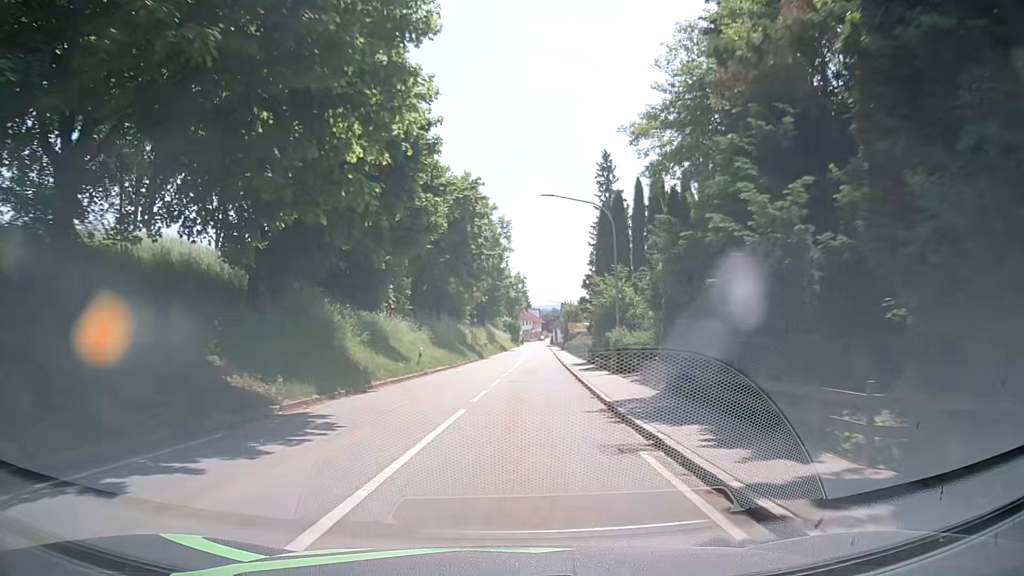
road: tertiary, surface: asphalt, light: Day
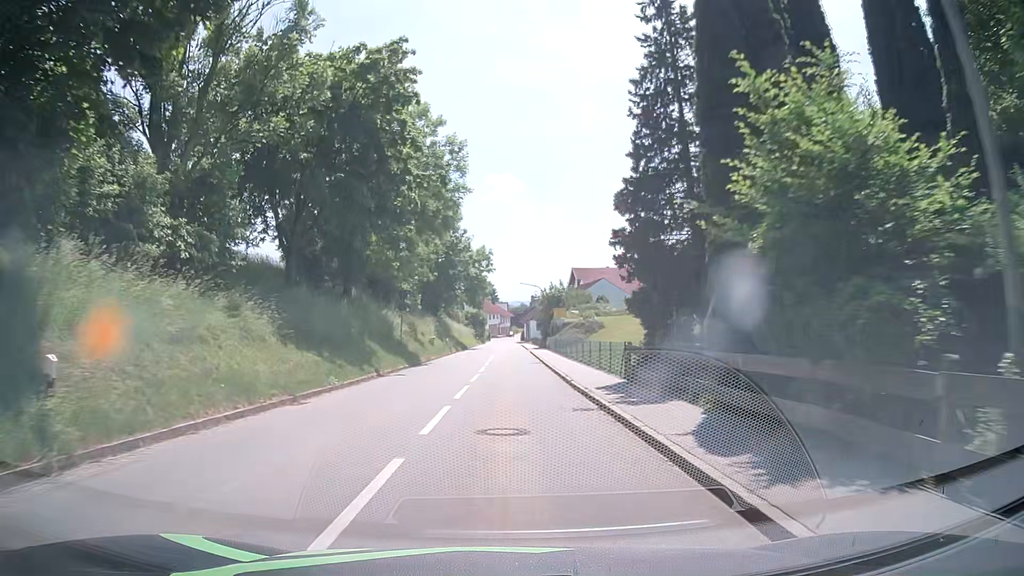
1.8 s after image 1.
(+0.5, +24.3) m; +2°
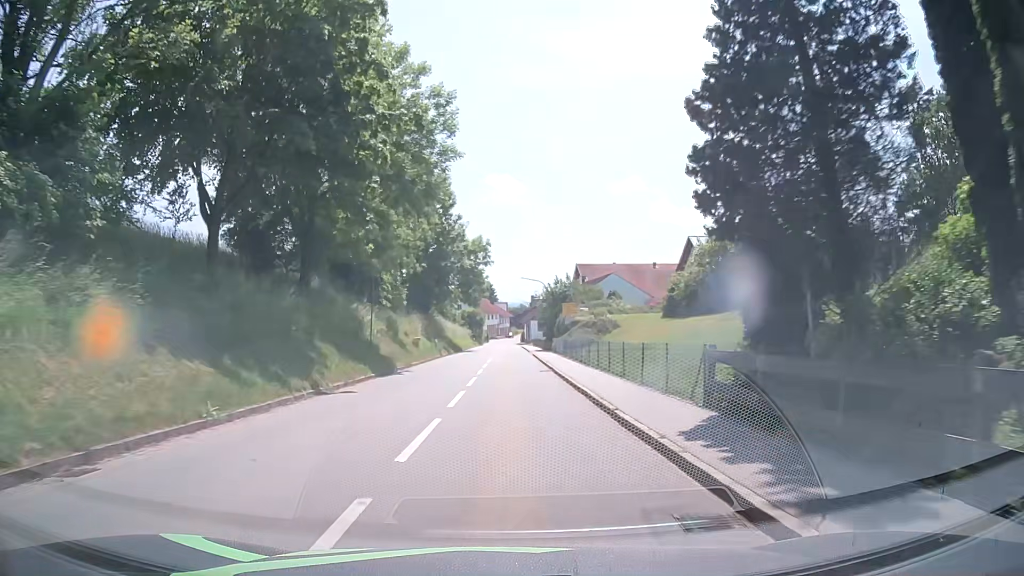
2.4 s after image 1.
(0.0, +8.1) m; 0°
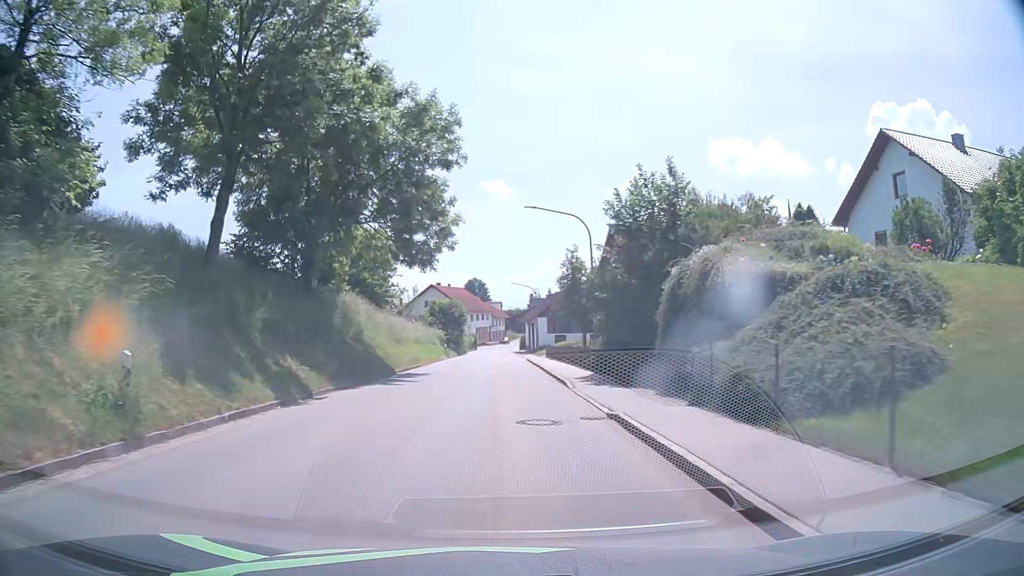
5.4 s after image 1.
(-0.1, +39.8) m; 0°
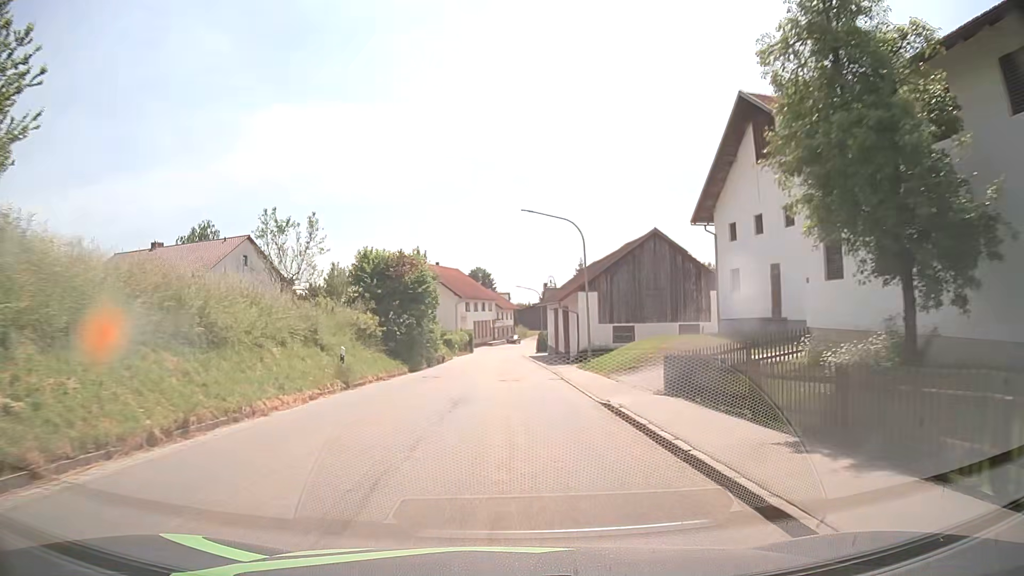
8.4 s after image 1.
(-0.5, +38.7) m; -1°
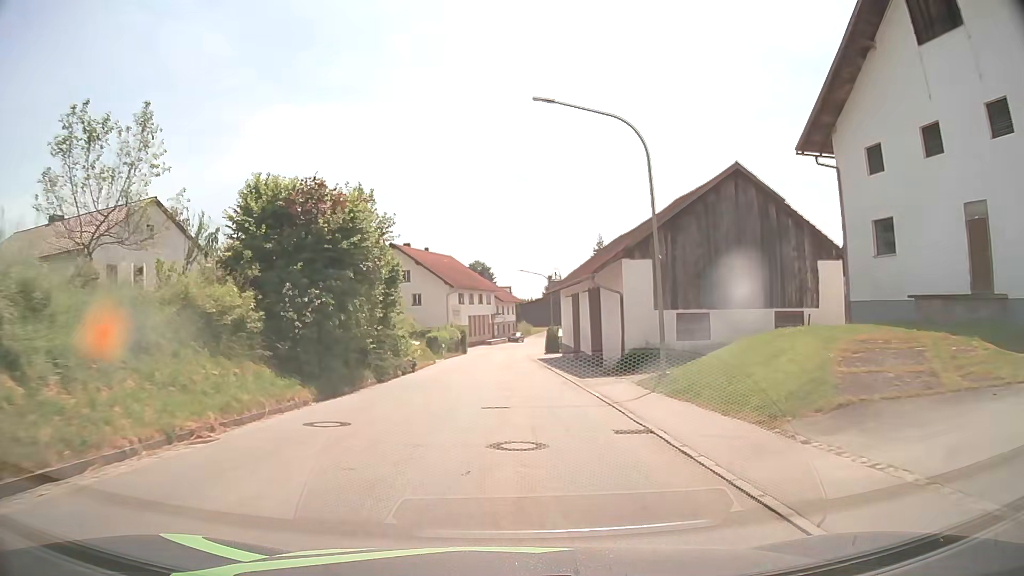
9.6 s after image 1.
(-0.1, +15.2) m; 0°
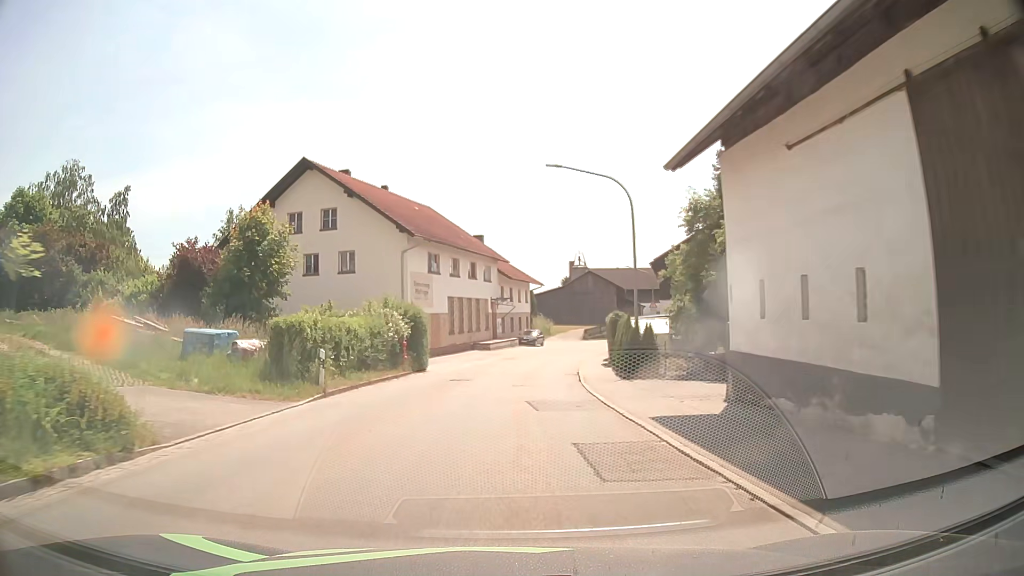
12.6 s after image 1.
(-0.2, +37.0) m; -1°
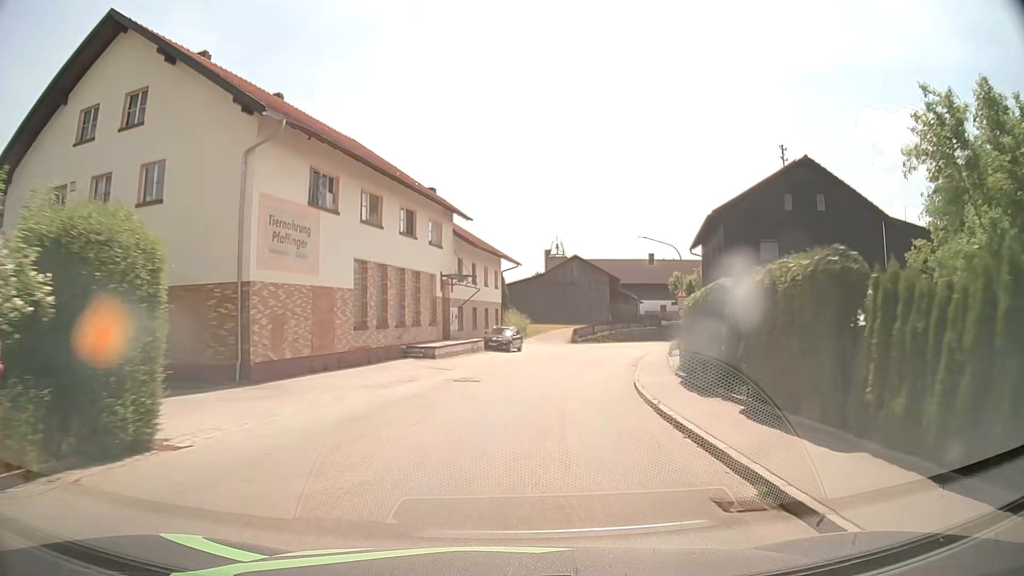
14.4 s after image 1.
(+0.1, +21.3) m; +2°
(0, +10) (+2, +20) (+3, +30) (+6, +39) (+9, +49) (+14, +58) (+20, +66) (+27, +73) (+34, +80) (+41, +87) m
